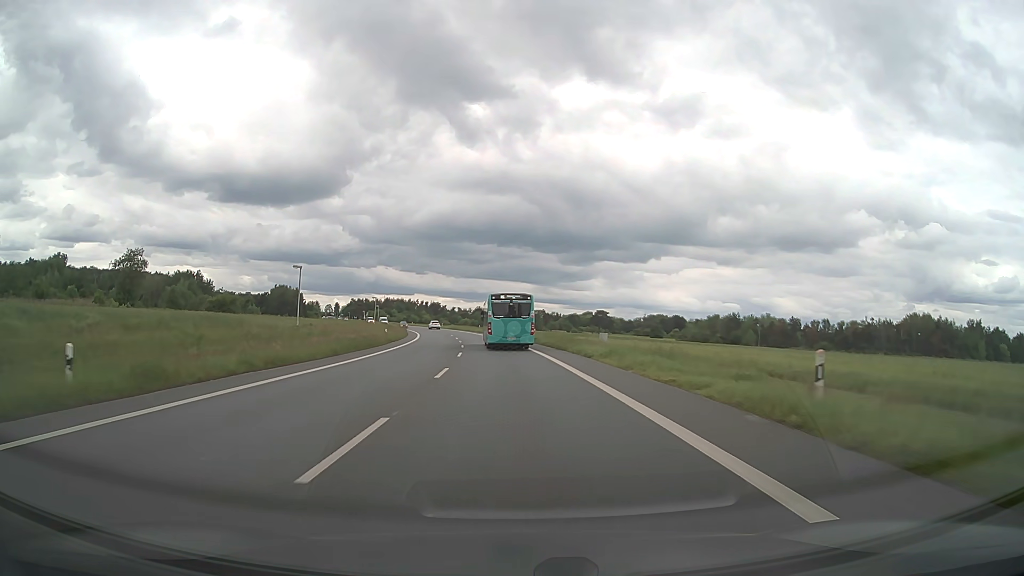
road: primary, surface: asphalt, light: Day
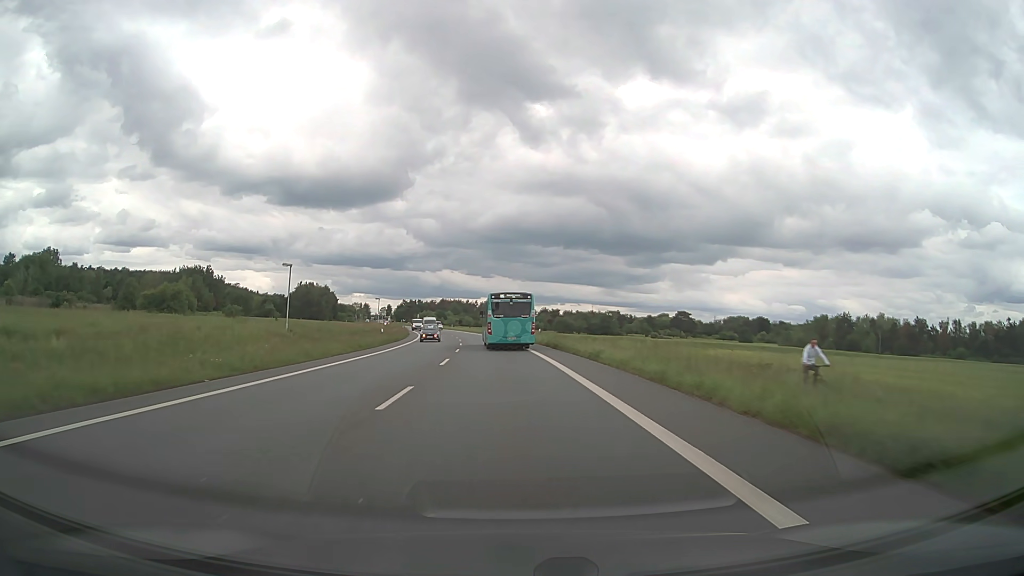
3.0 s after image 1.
(-2.3, +55.2) m; -6°
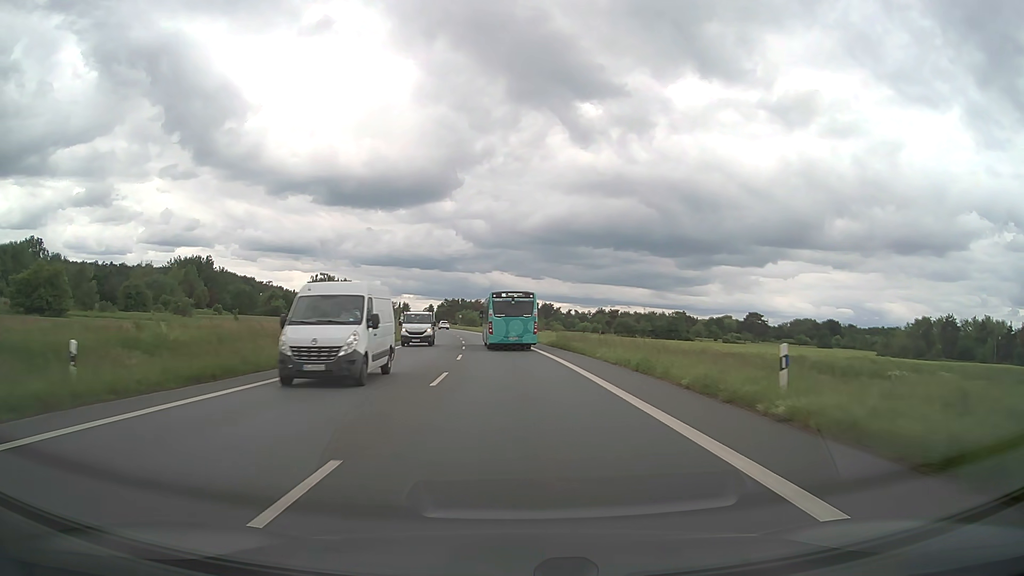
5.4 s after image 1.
(-1.8, +44.2) m; -4°
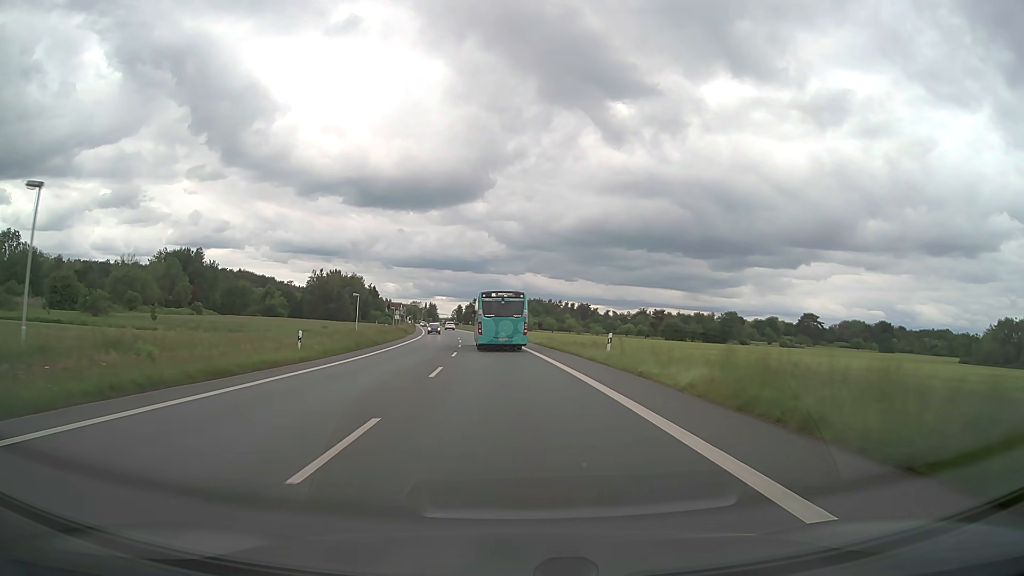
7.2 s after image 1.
(-0.7, +32.9) m; -3°
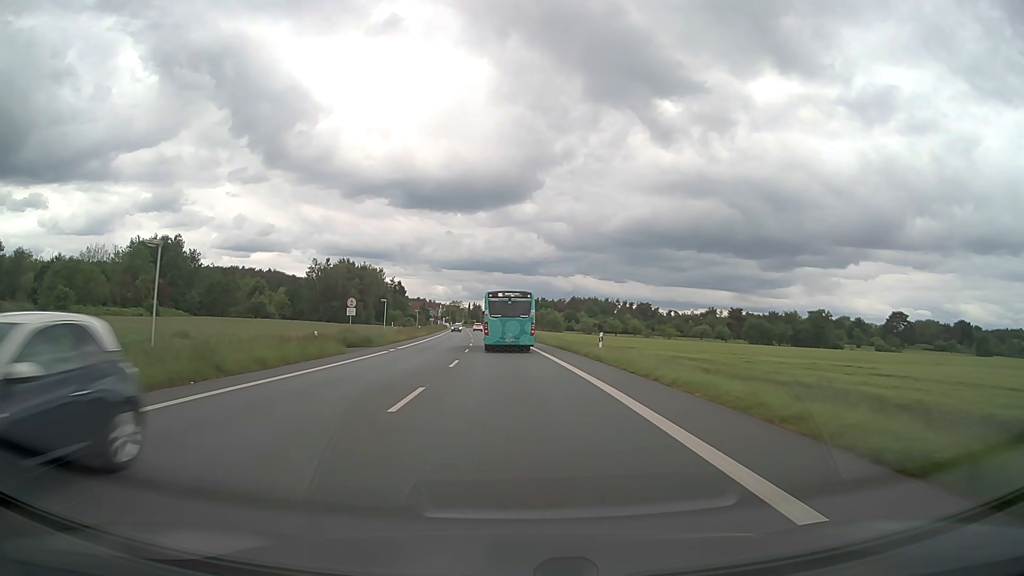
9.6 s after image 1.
(-1.7, +43.5) m; -4°
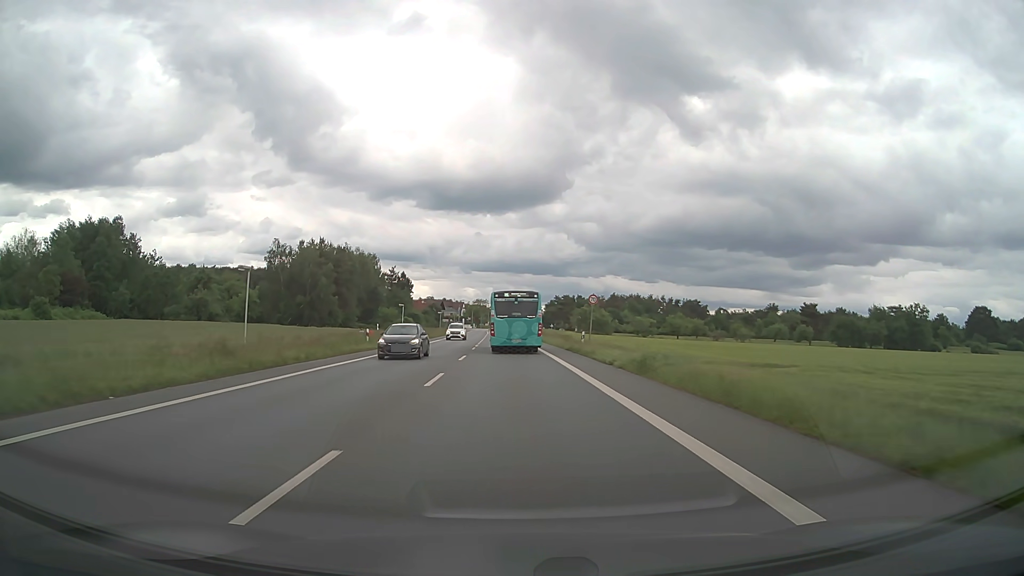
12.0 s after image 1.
(-1.0, +43.1) m; -3°
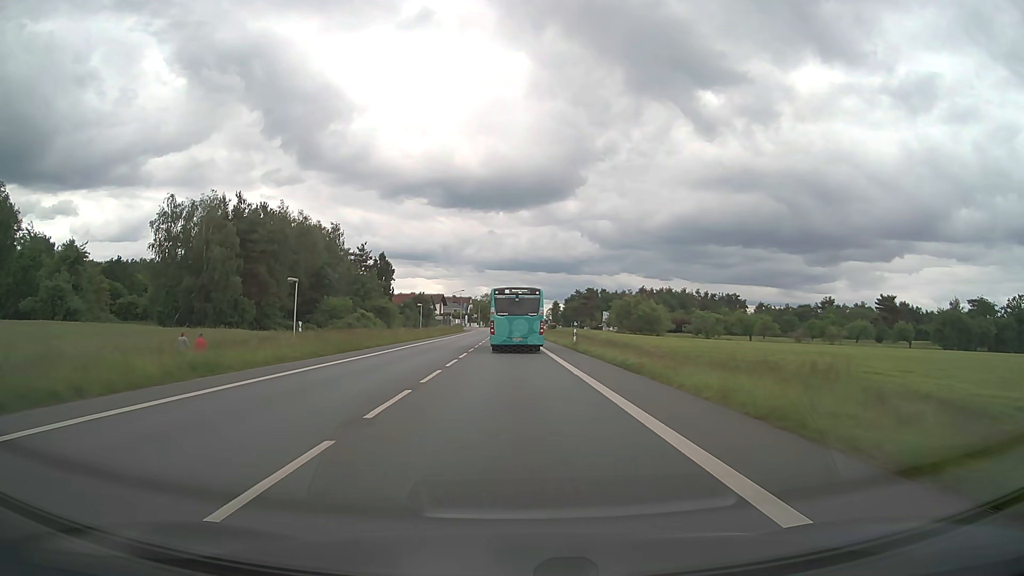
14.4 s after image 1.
(-0.6, +42.5) m; -1°
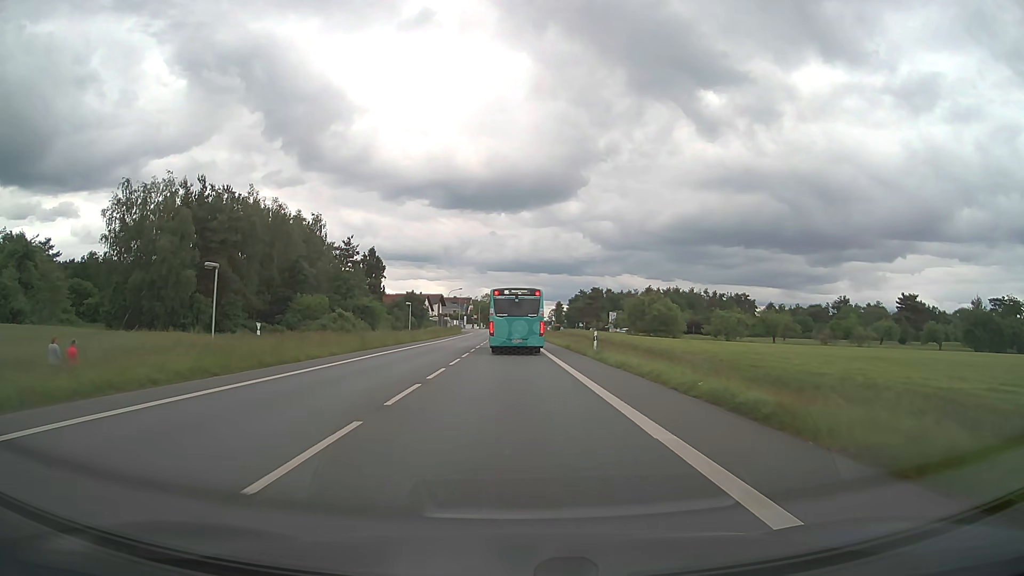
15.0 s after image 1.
(0.0, +10.4) m; 0°
(0, +10) (0, +20) (0, +30) (0, +40) (0, +50) (0, +60) (0, +70) (0, +80) (0, +90) (0, +100) m
